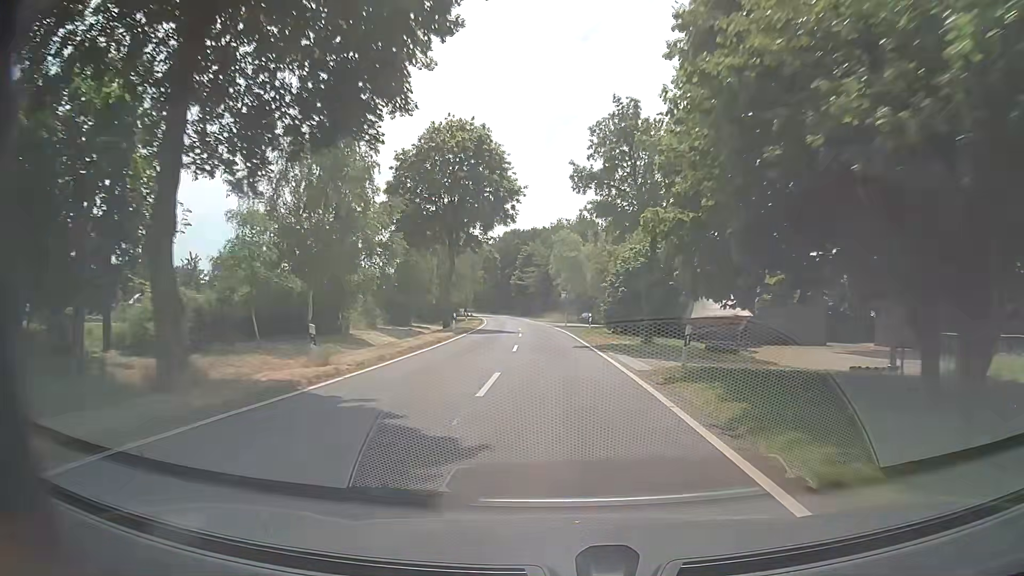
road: tertiary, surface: asphalt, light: Day
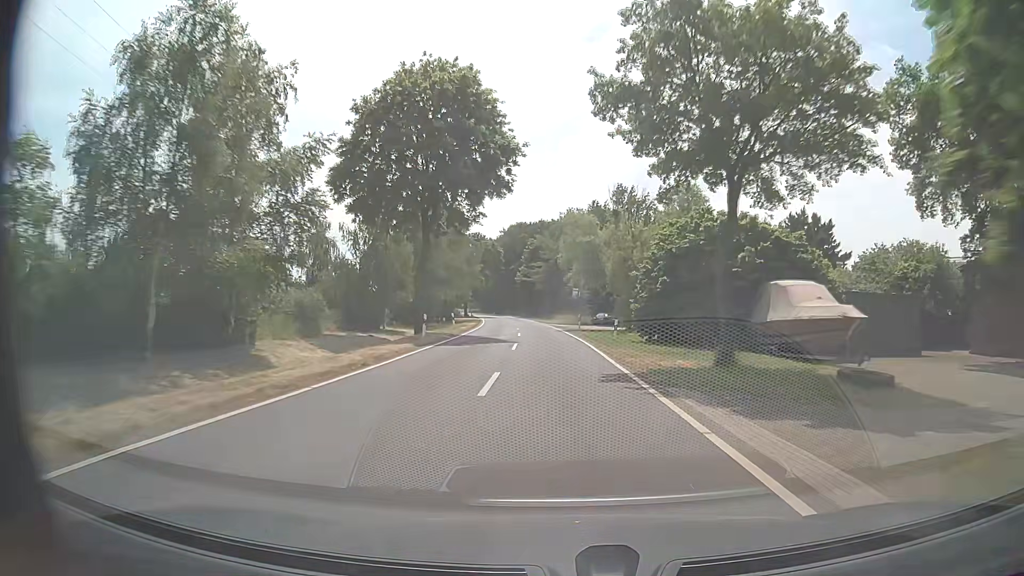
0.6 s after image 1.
(-0.1, +11.9) m; -1°
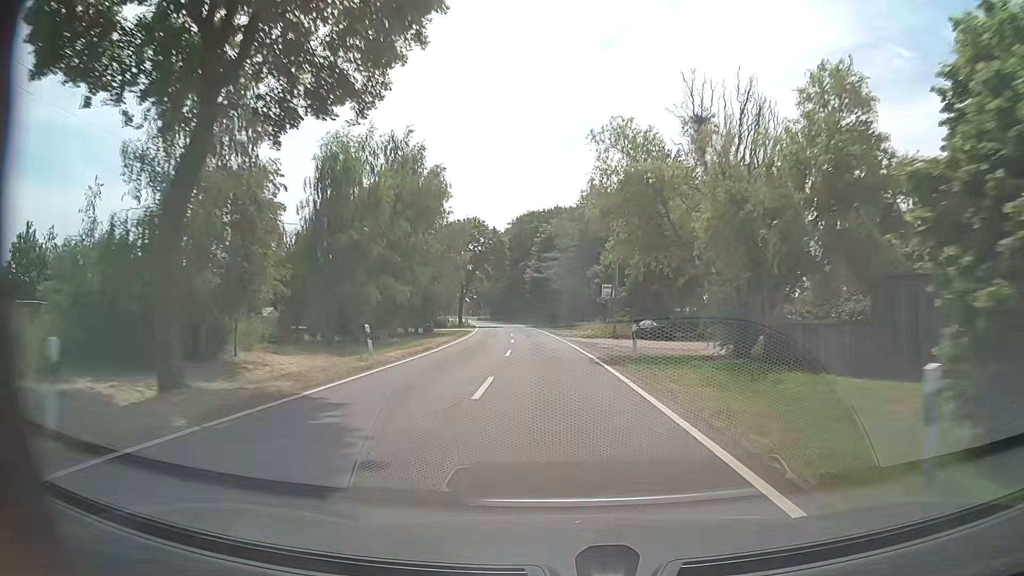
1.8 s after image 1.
(-0.2, +23.8) m; -1°
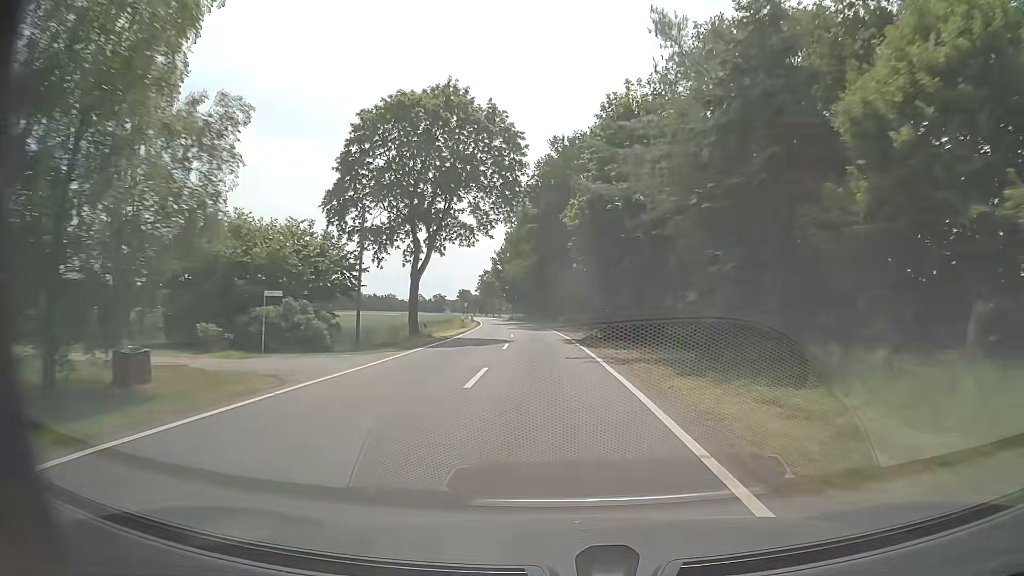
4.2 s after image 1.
(-1.7, +47.3) m; -5°
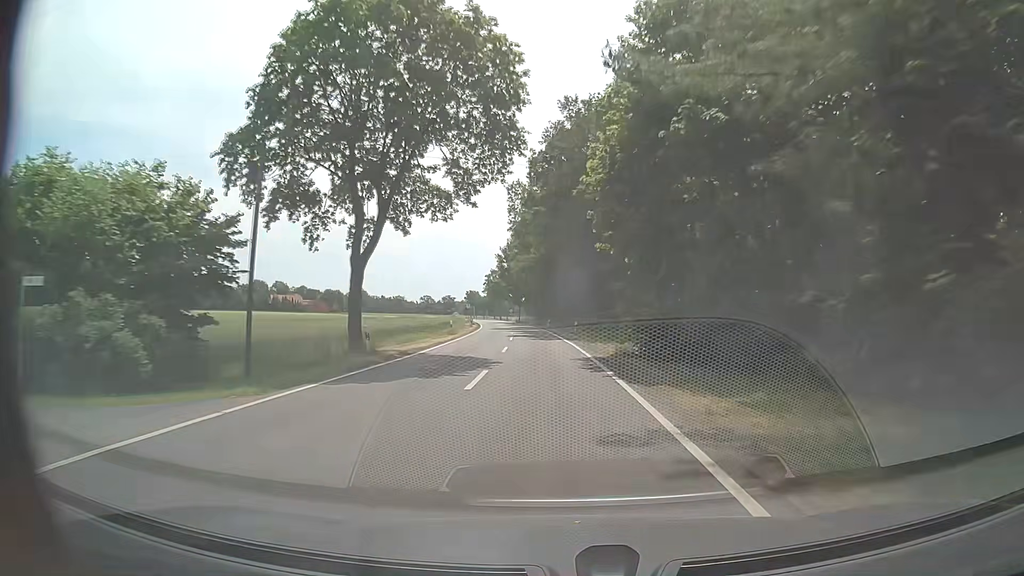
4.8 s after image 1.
(-0.1, +11.8) m; -1°
(0, +10) (0, +20) (-1, +30) (-1, +40) (-2, +50) (-2, +60) (-3, +70) (-4, +80) (-5, +90) (-7, +100) m
